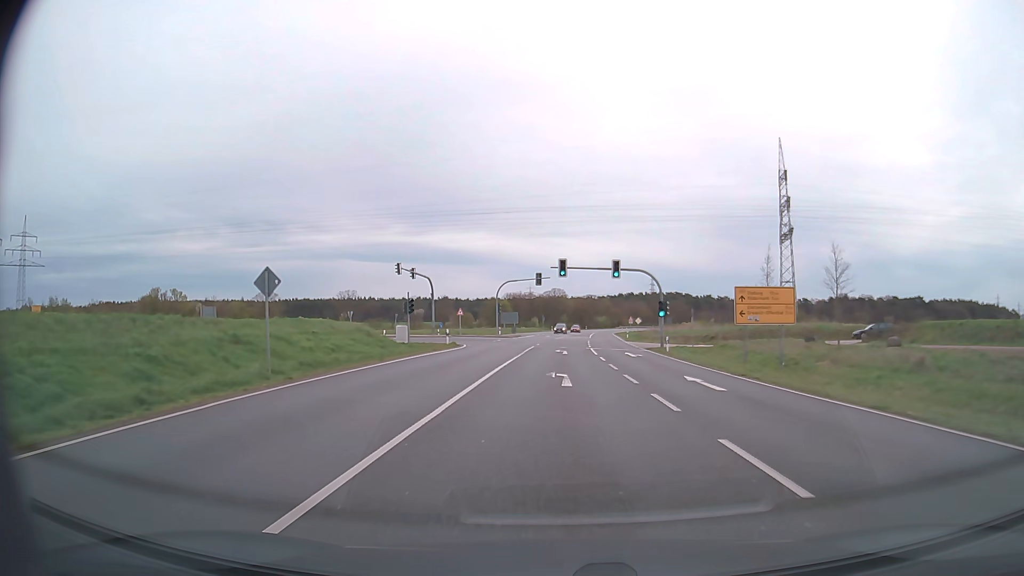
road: primary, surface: asphalt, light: Day
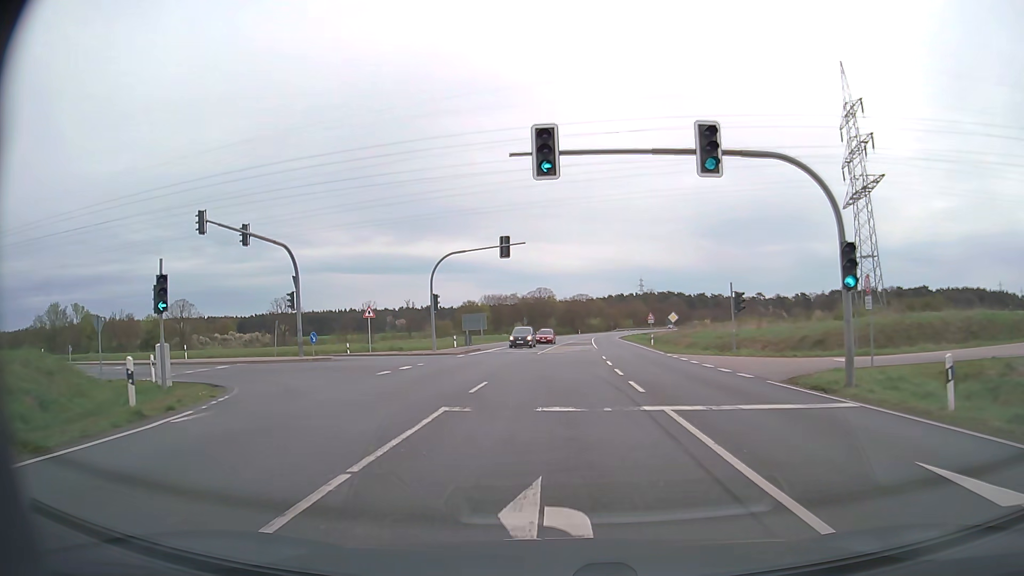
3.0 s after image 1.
(+0.3, +33.0) m; +1°
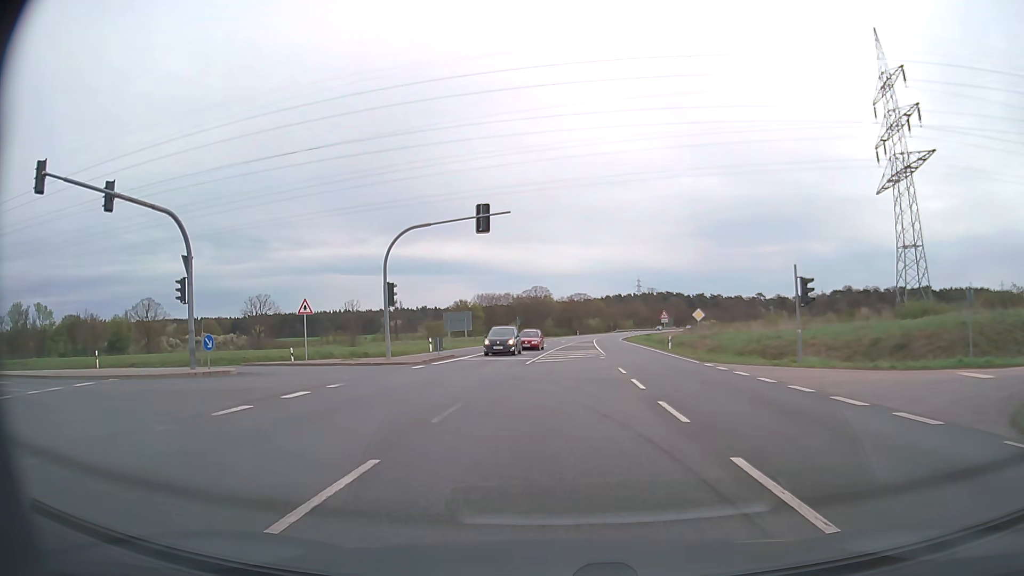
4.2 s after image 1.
(+0.1, +10.7) m; 0°
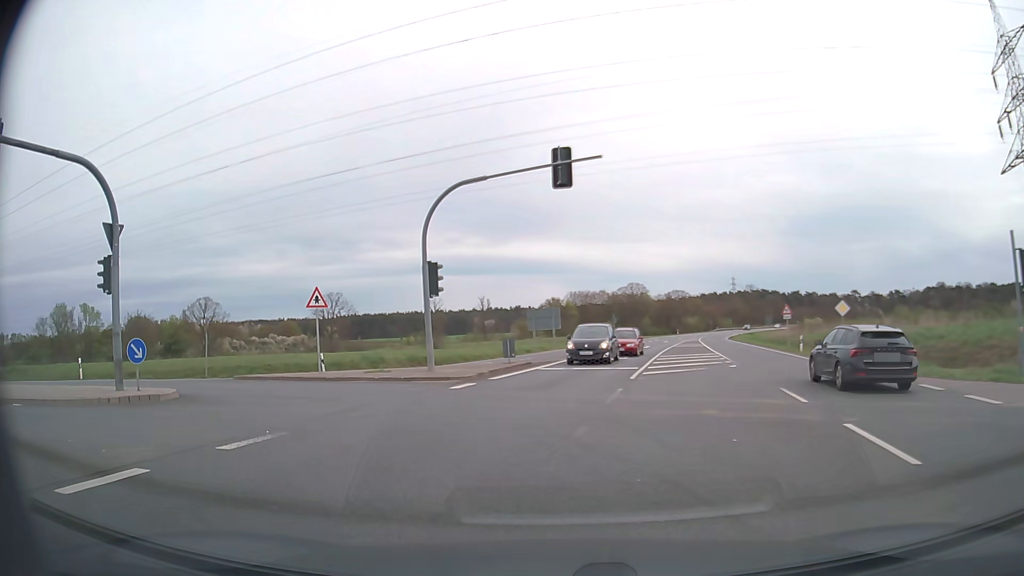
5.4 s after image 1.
(-0.3, +9.5) m; -7°
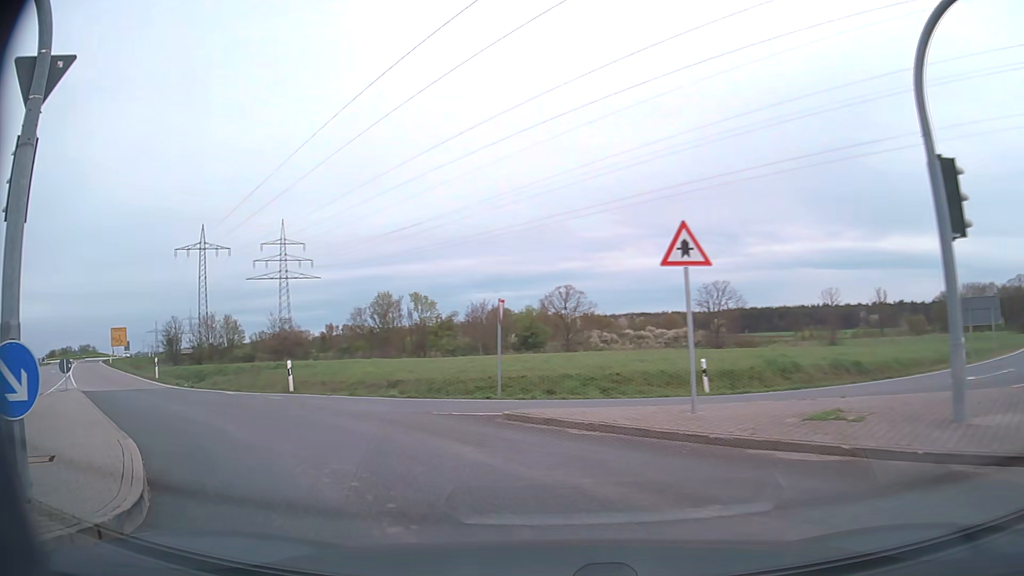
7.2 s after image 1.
(-3.4, +12.7) m; -32°
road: secondary
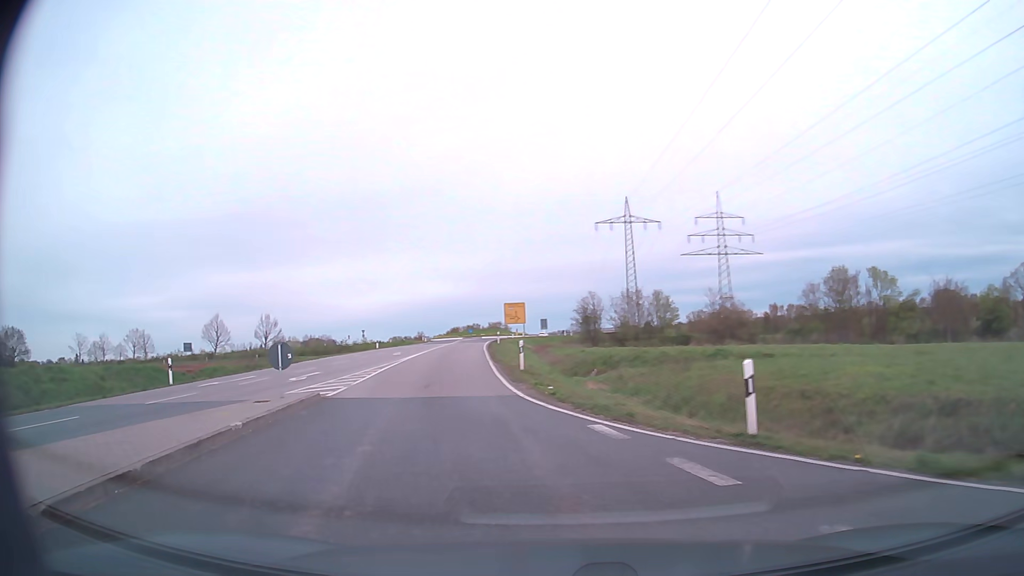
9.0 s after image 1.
(-4.3, +12.3) m; -38°
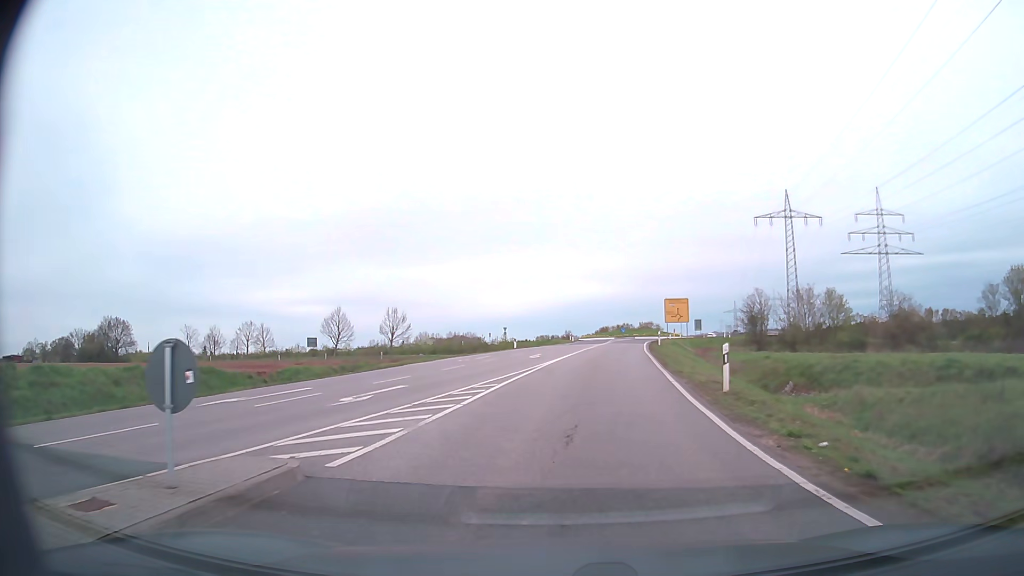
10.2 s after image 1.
(-1.5, +9.6) m; -13°
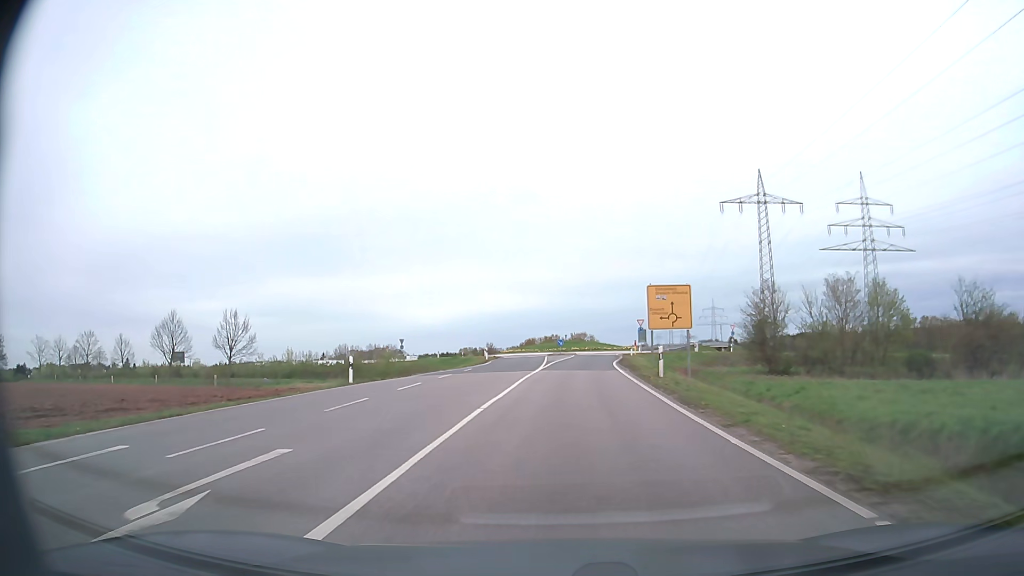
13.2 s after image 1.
(+1.7, +29.0) m; +6°
(0, +10) (0, +20) (+1, +30) (+2, +40) (+3, +50) (+3, +60) (+5, +70) (+10, +79) (+14, +88) (+14, +98) m
